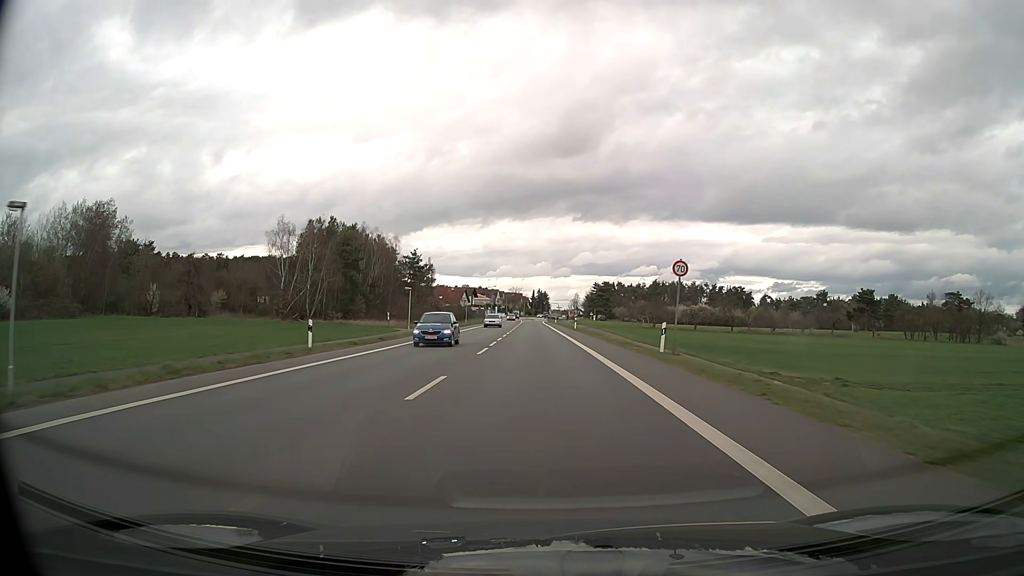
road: primary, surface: asphalt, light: Day
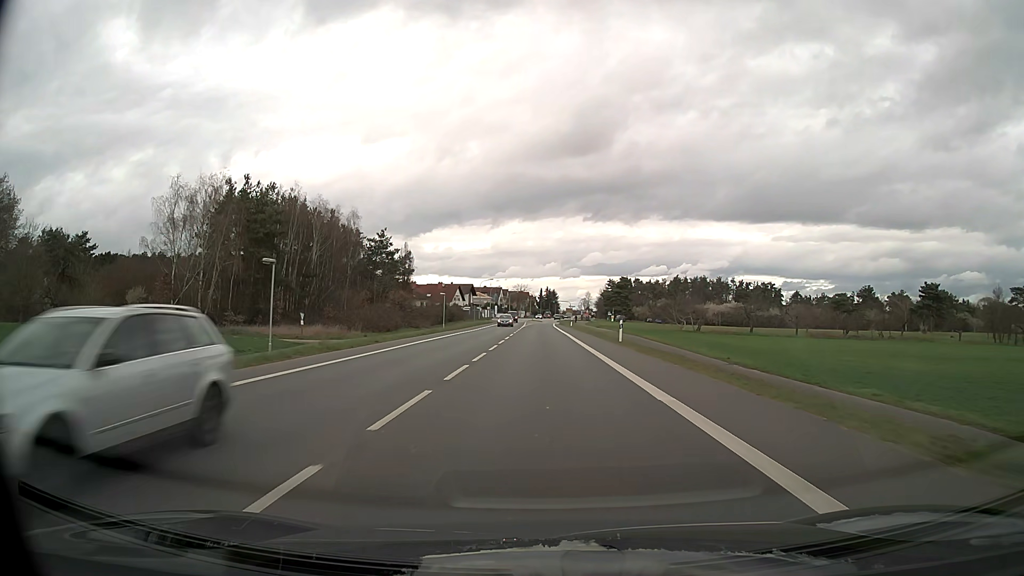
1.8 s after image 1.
(-0.3, +33.7) m; -1°
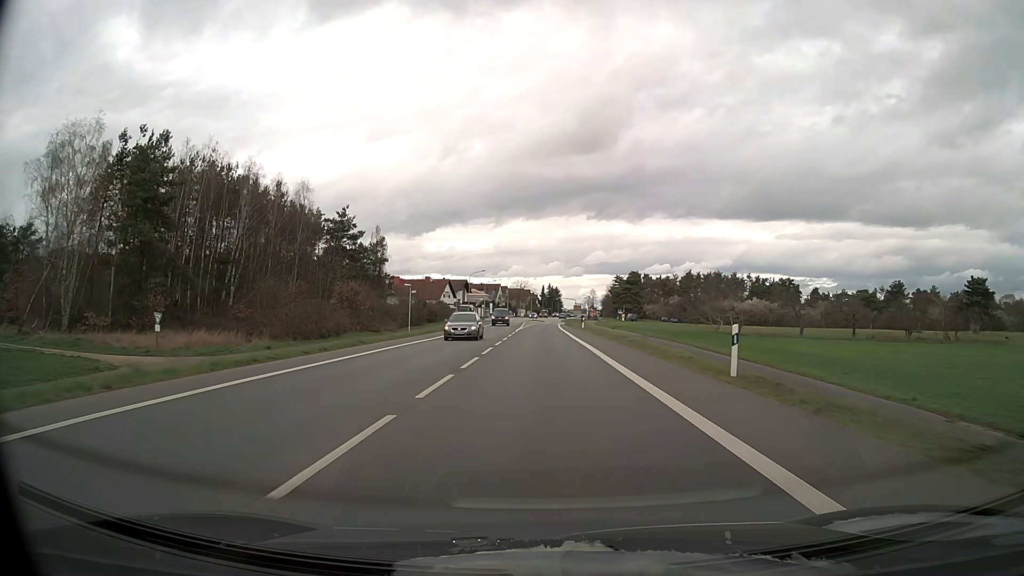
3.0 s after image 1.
(0.0, +21.2) m; 0°
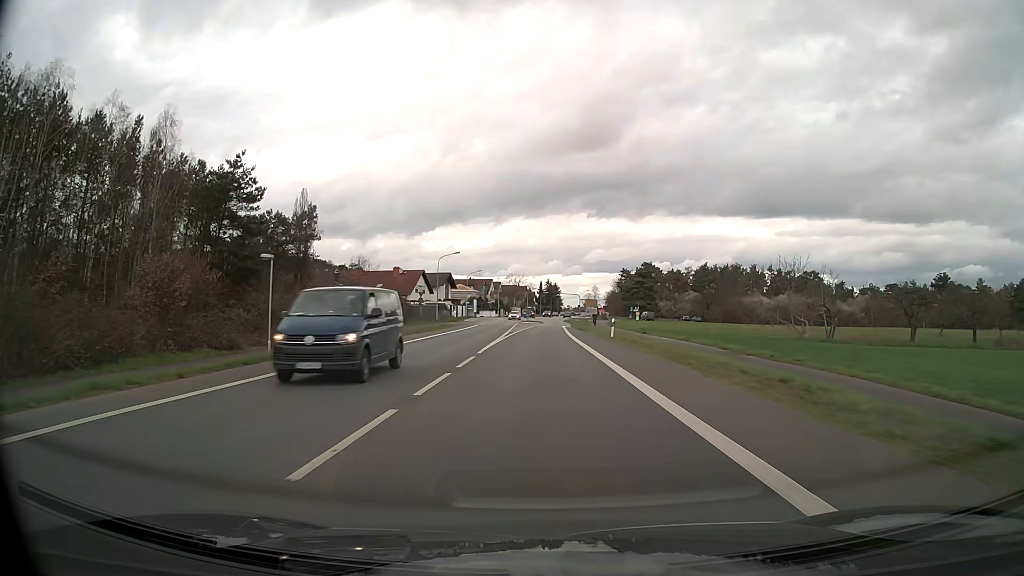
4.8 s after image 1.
(0.0, +29.4) m; 0°
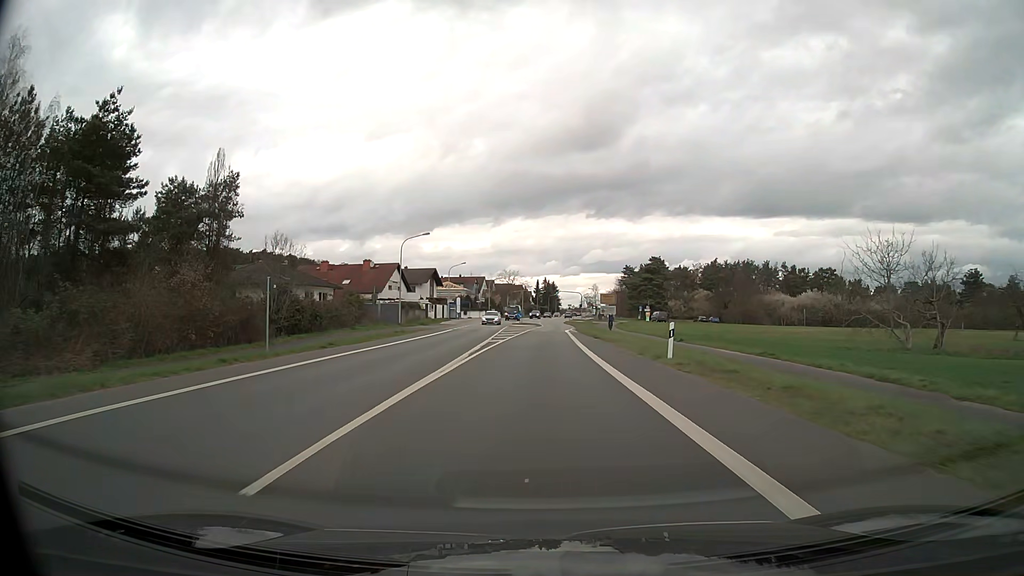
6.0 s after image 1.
(0.0, +18.0) m; 0°
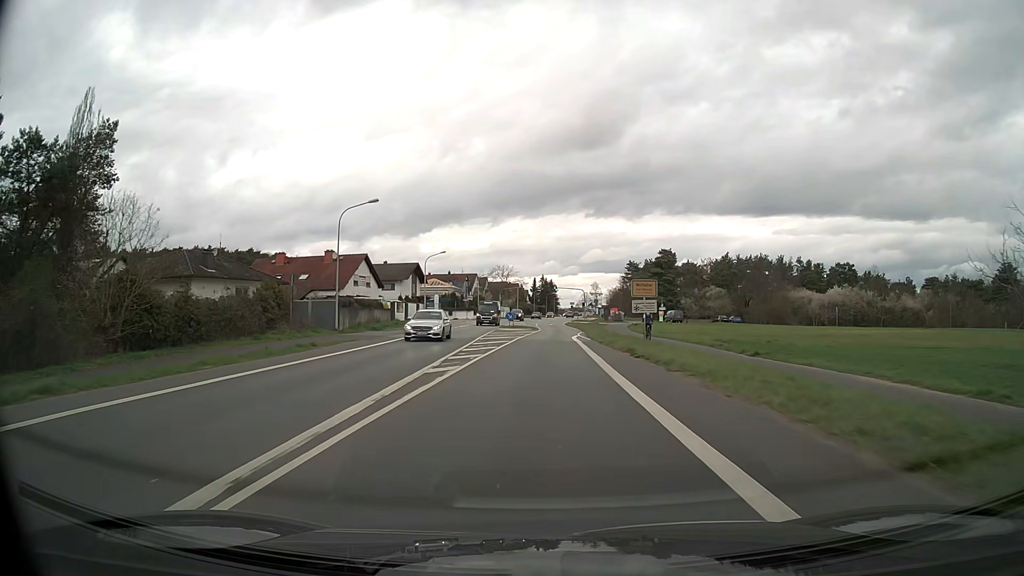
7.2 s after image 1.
(0.0, +16.9) m; 0°
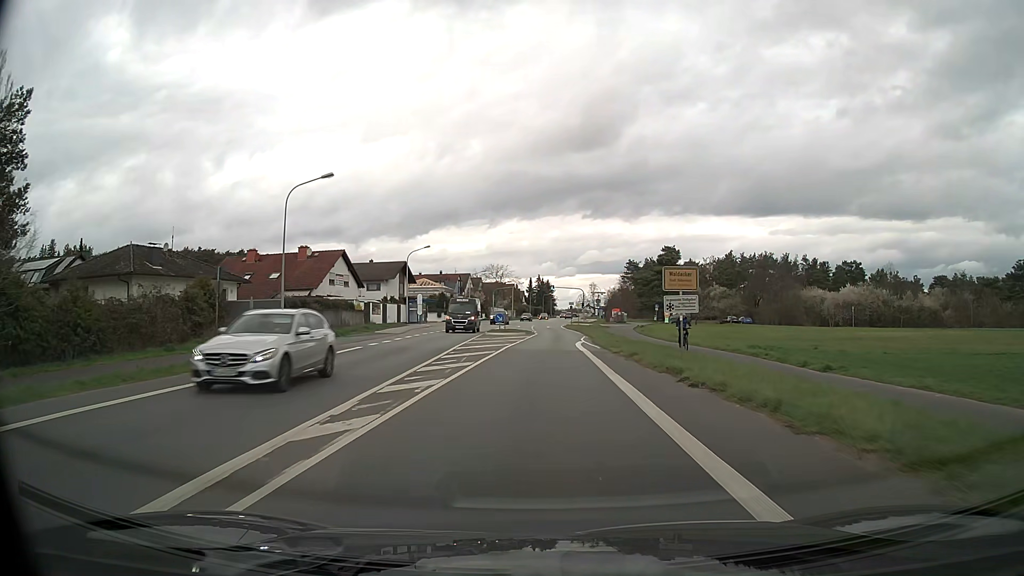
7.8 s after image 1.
(0.0, +8.1) m; 0°
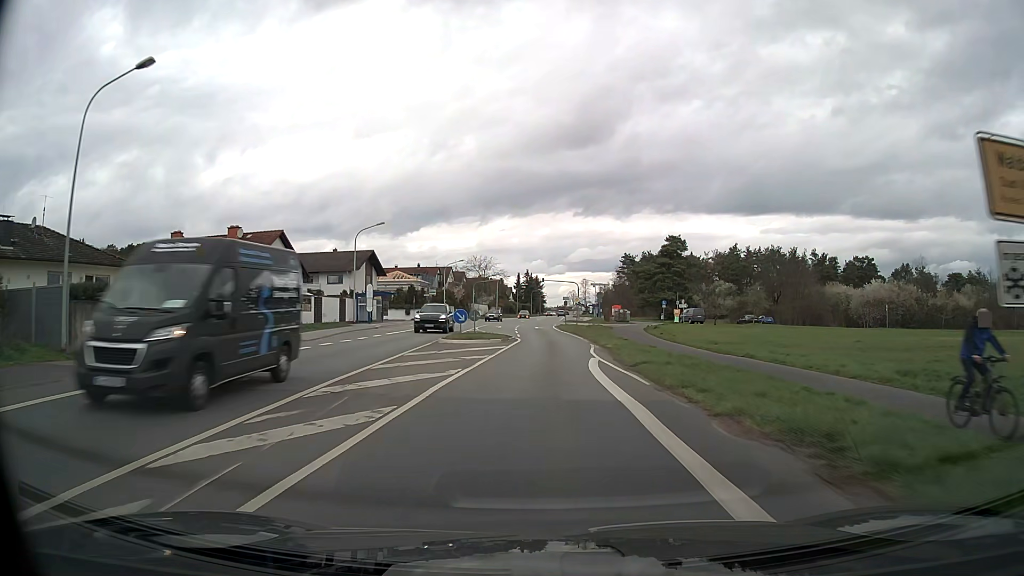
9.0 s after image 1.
(+0.1, +15.6) m; +1°
